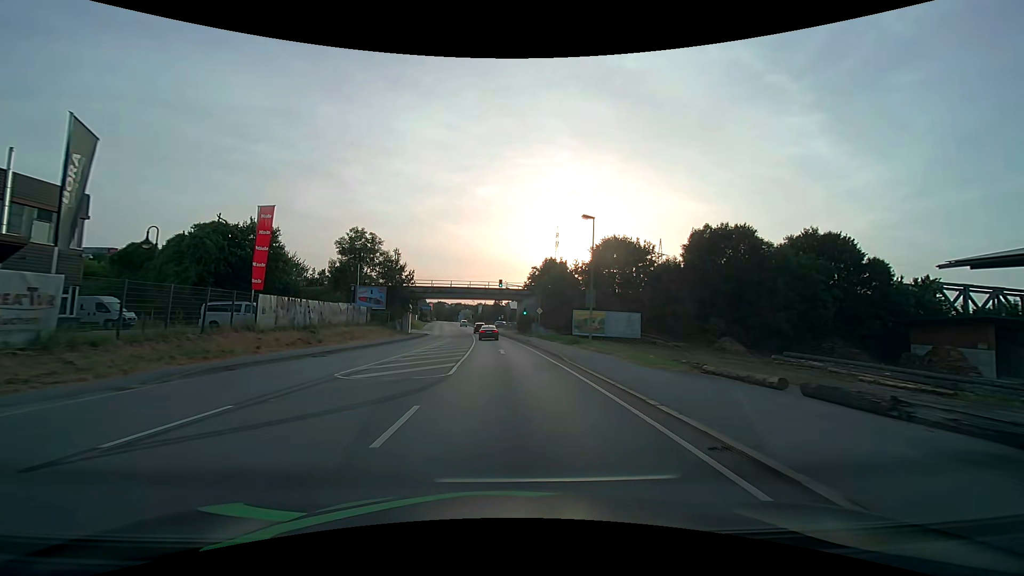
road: primary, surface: asphalt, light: Day
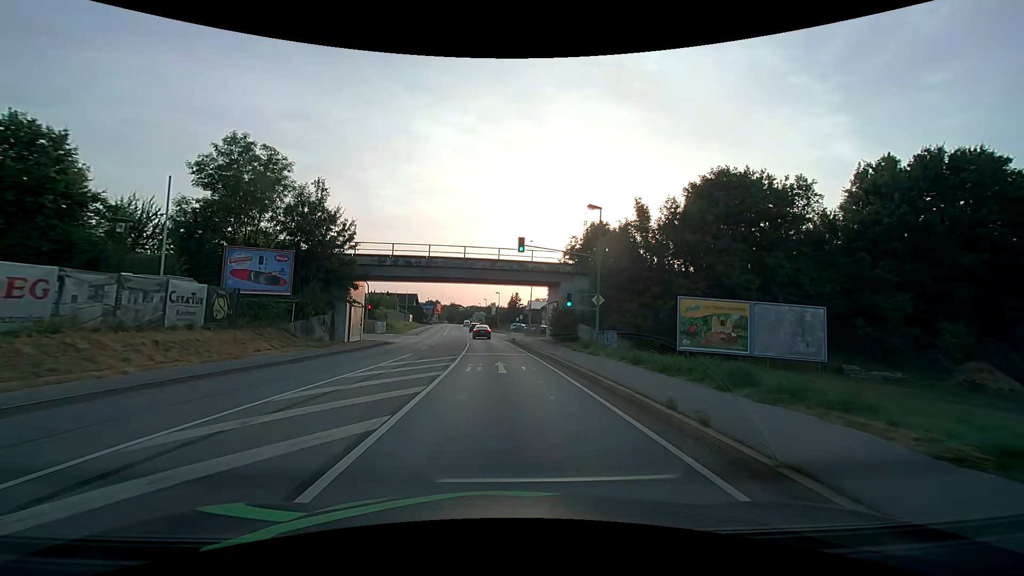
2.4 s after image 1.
(-0.6, +30.6) m; -2°
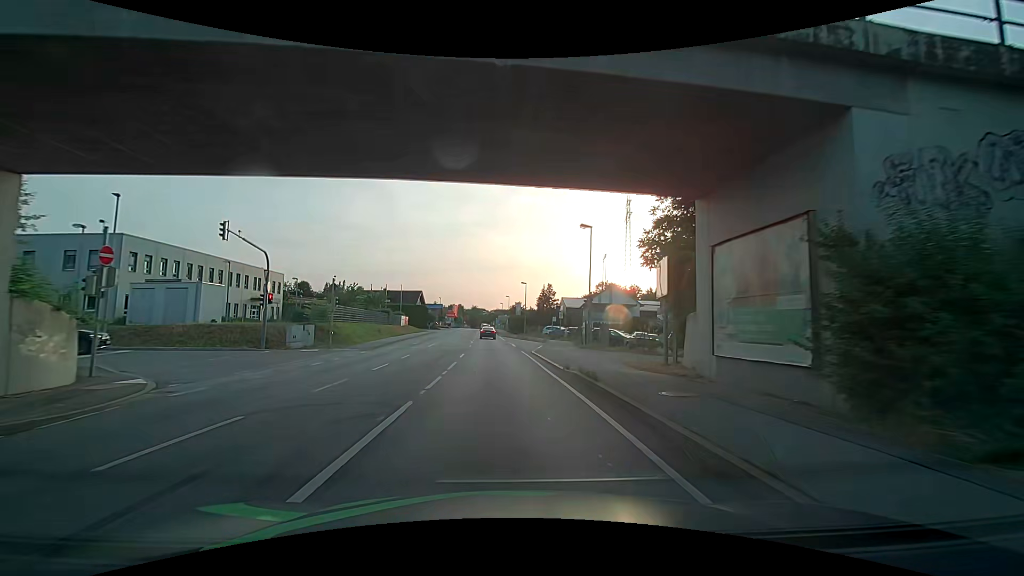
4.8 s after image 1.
(-0.7, +30.4) m; -3°
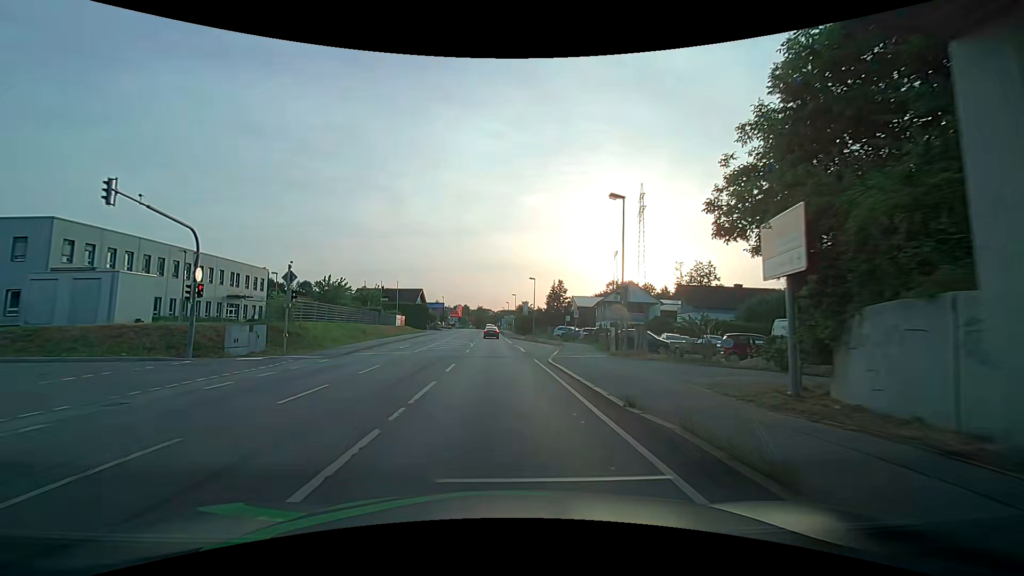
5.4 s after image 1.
(-0.1, +7.6) m; -1°
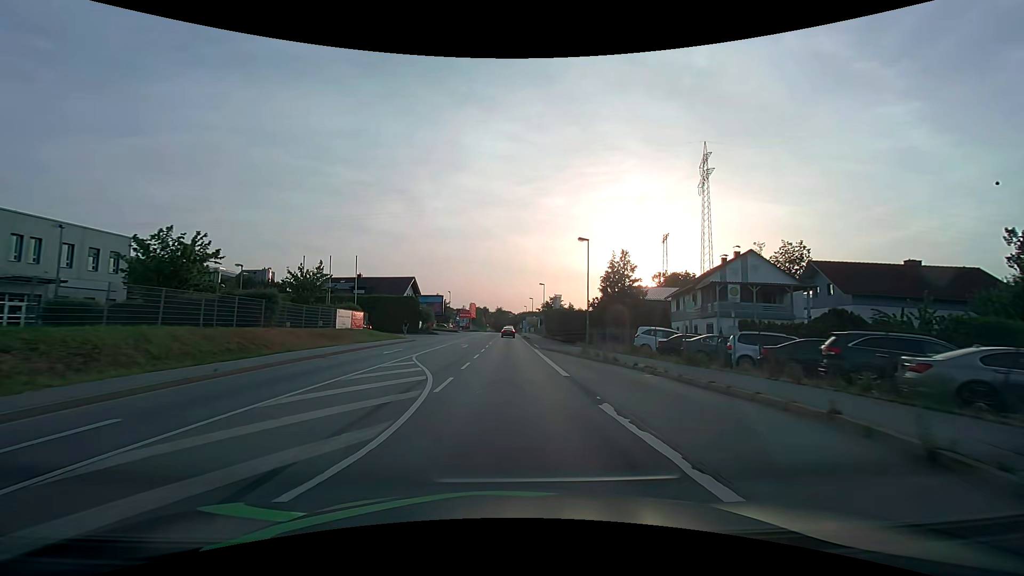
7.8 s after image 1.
(-0.7, +30.3) m; -2°
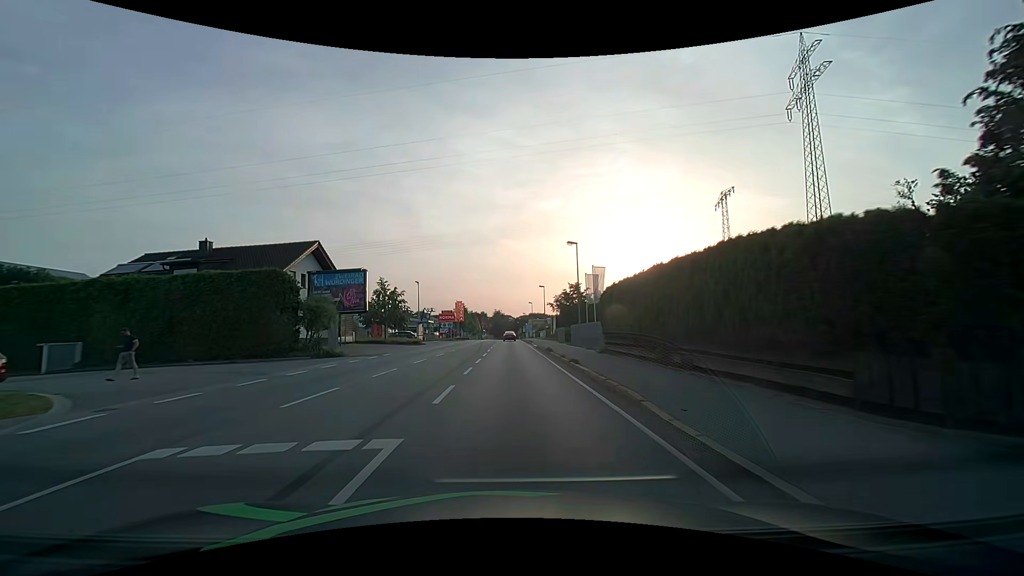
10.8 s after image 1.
(-0.1, +37.9) m; 0°
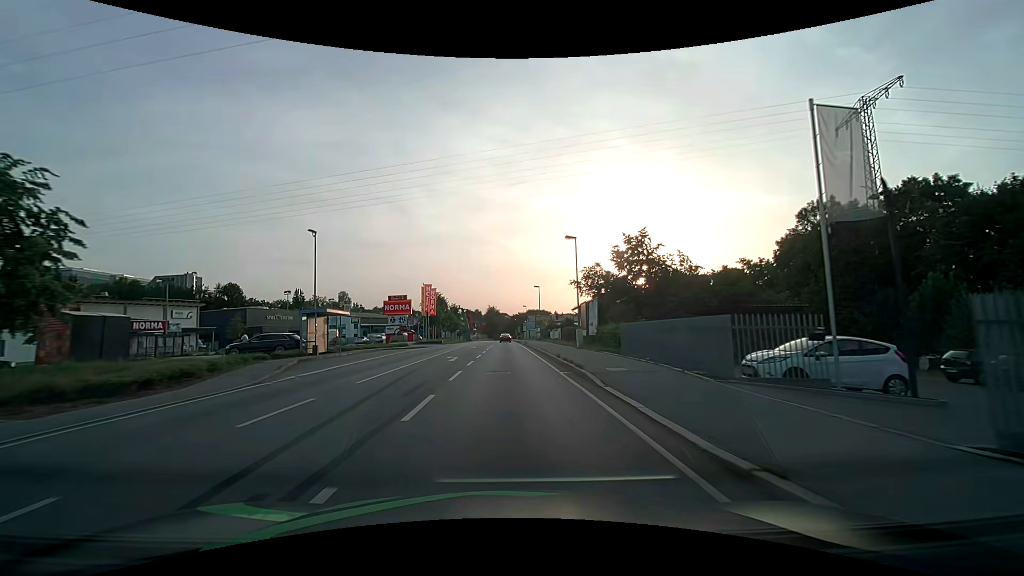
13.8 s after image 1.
(+0.1, +38.0) m; +1°
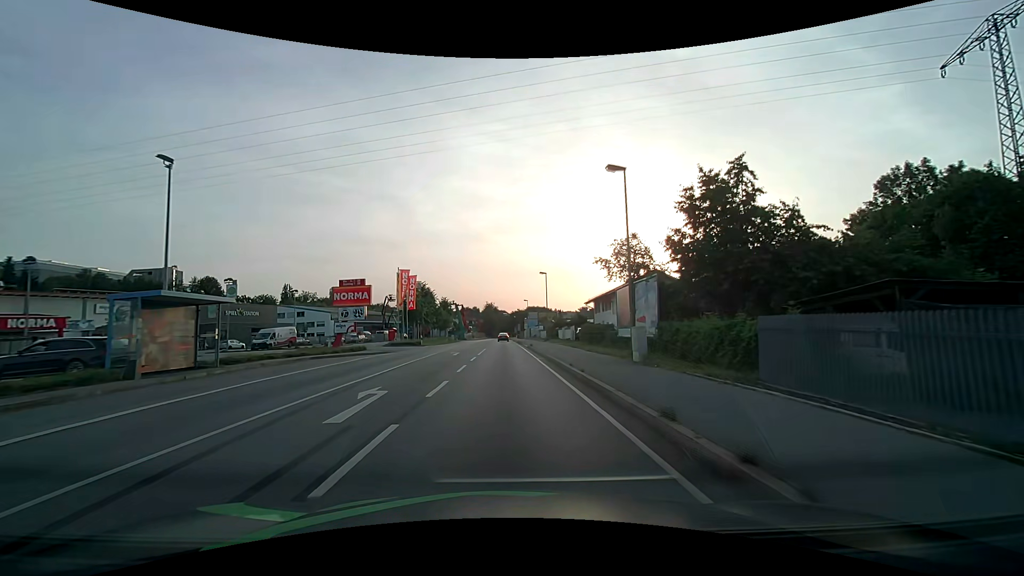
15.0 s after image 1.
(-0.1, +15.2) m; 0°
(0, +10) (0, +20) (0, +30) (0, +40) (0, +50) (-1, +60) (-1, +70) (-1, +80) (-1, +90) (-1, +100) m
